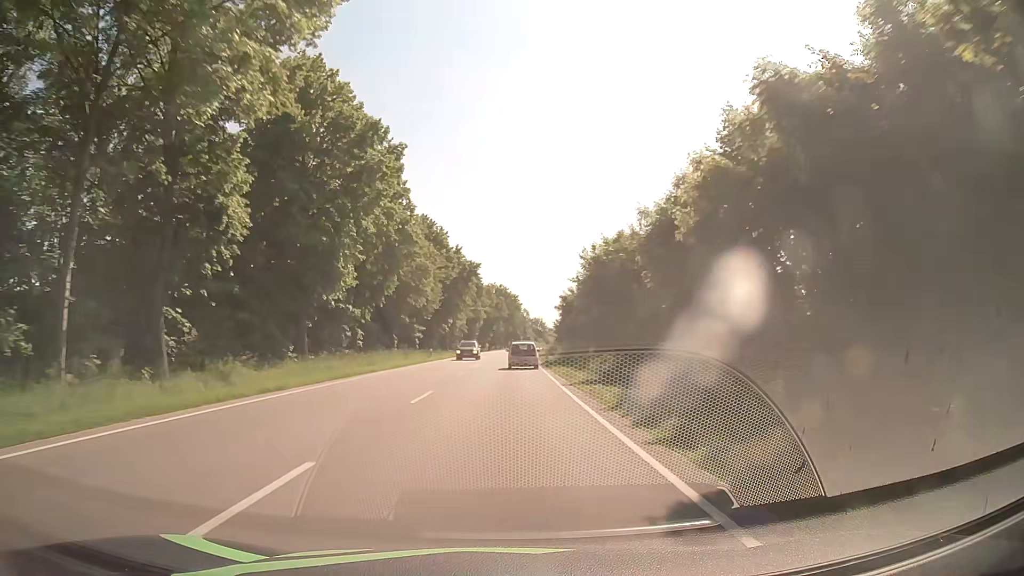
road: primary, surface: asphalt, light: Day
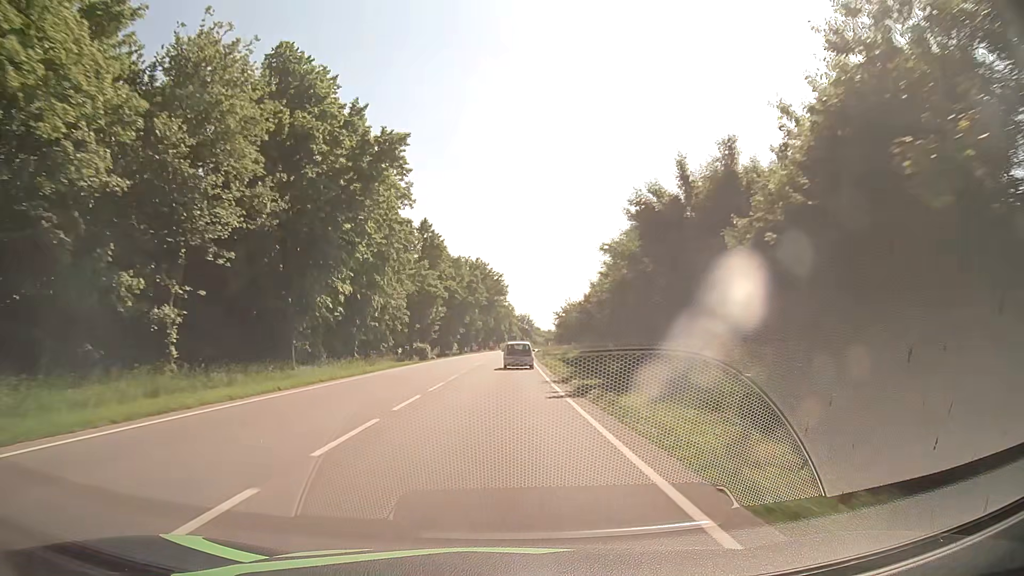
(+0.7, +48.9) m; +1°
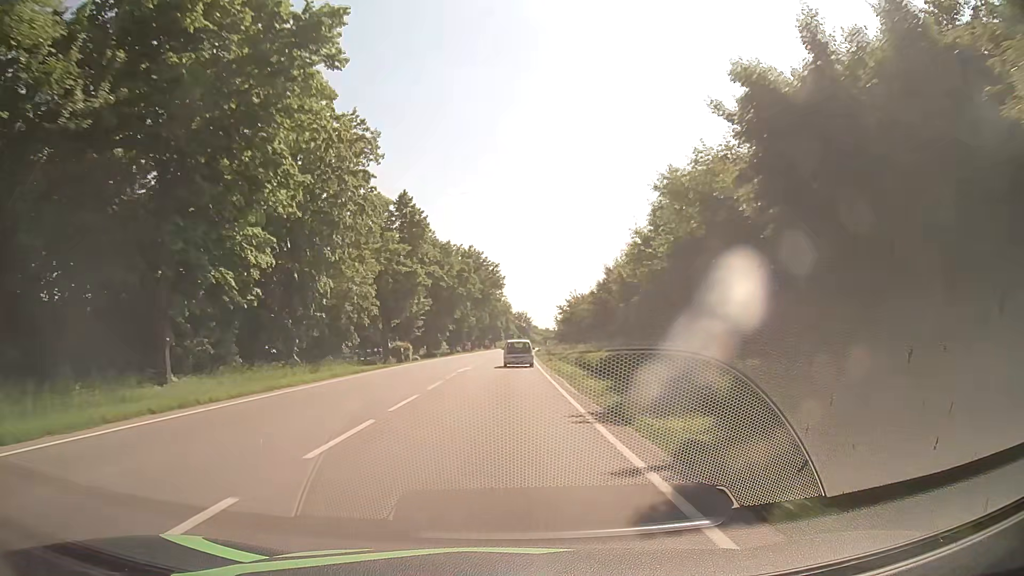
(+0.1, +12.2) m; 0°
(0, +10) (0, +20) (0, +30) (0, +40) (0, +50) (+1, +60) (+1, +70) (+1, +80) (+2, +90) (+2, +100) m
